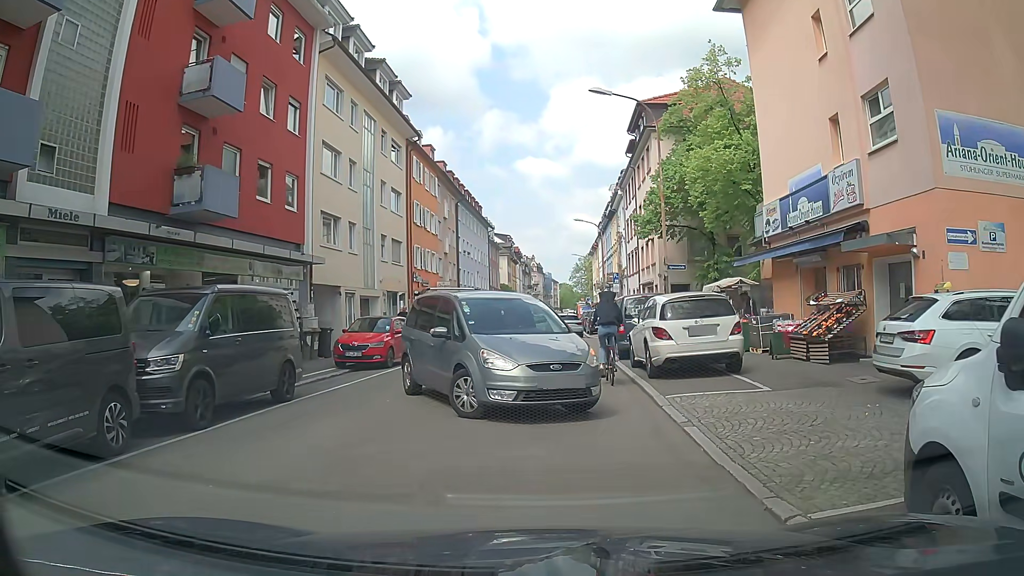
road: residential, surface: asphalt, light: Day
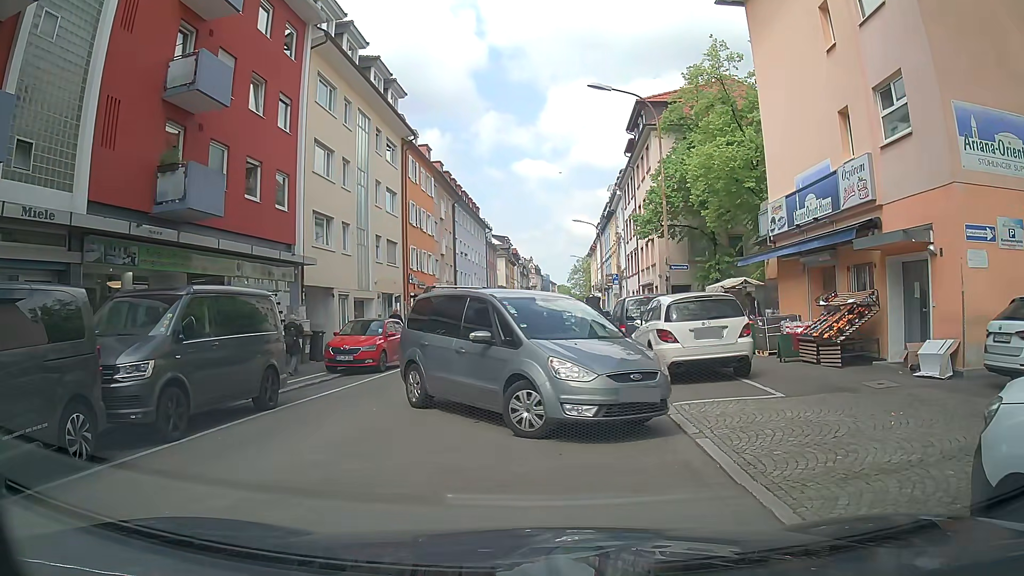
(0.0, +0.7) m; 0°
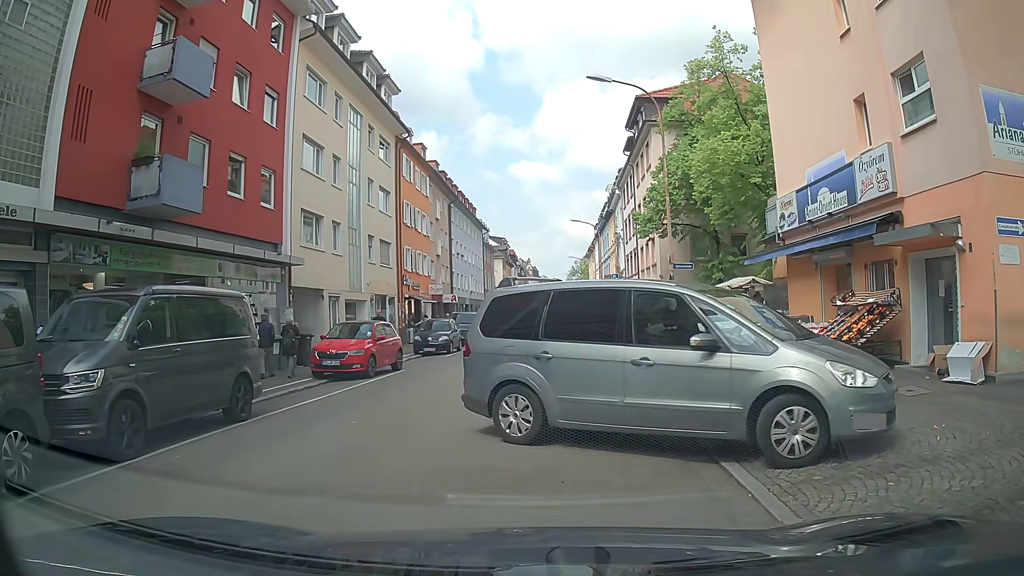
(0.0, +1.0) m; 0°
